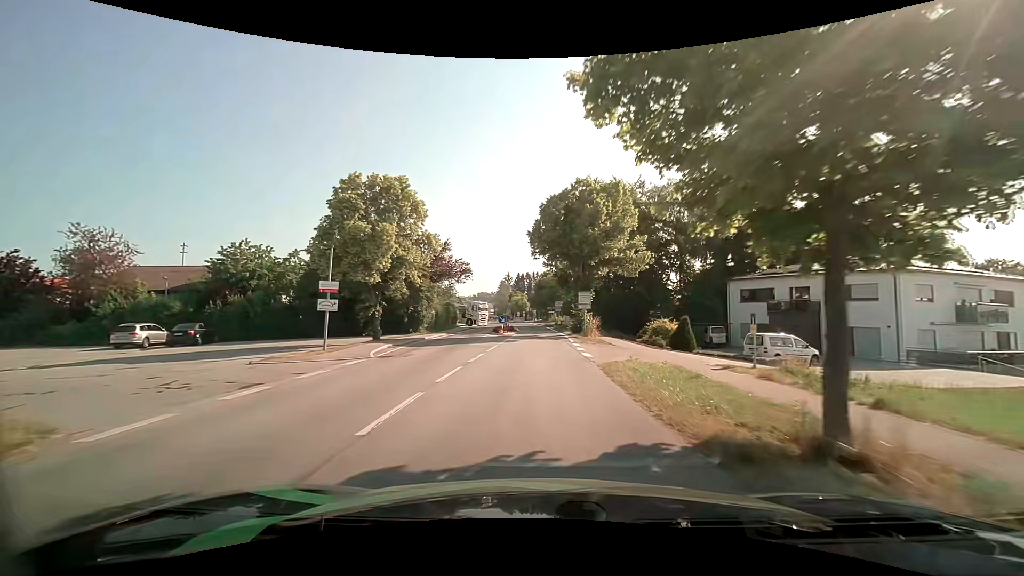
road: tertiary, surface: asphalt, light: Day
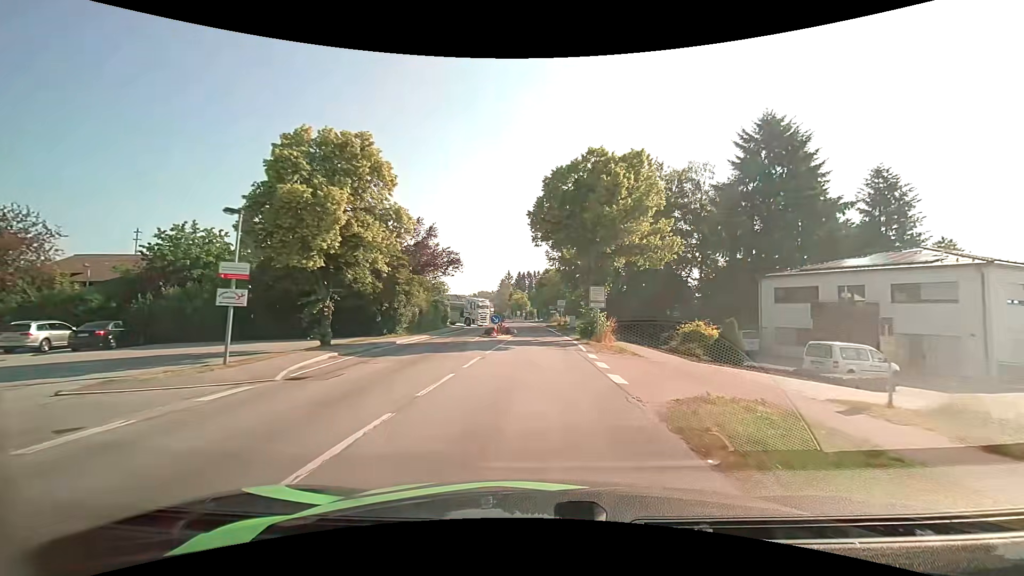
(0.0, +6.4) m; 0°
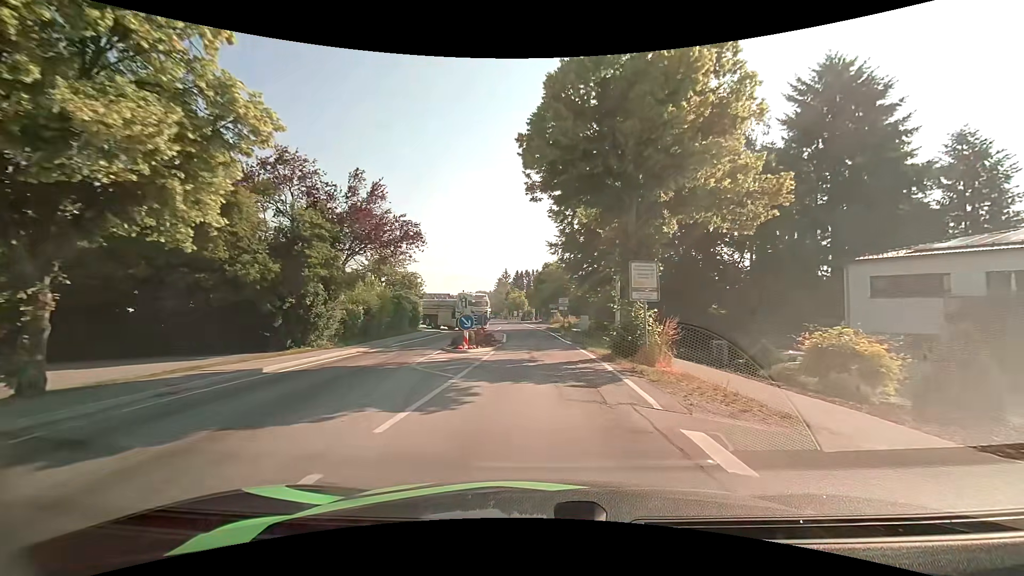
(0.0, +11.6) m; 0°
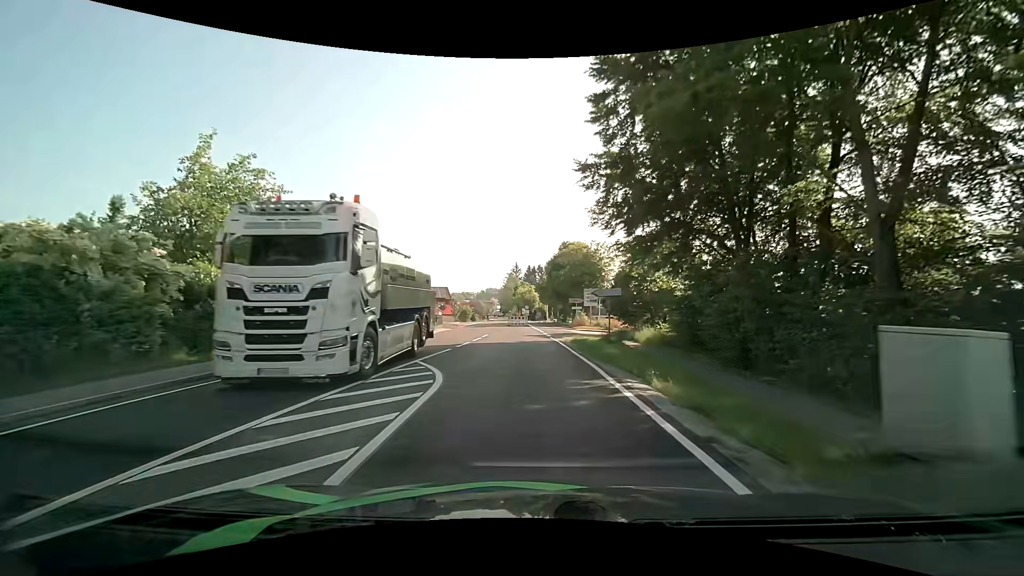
(-0.1, +24.9) m; 0°
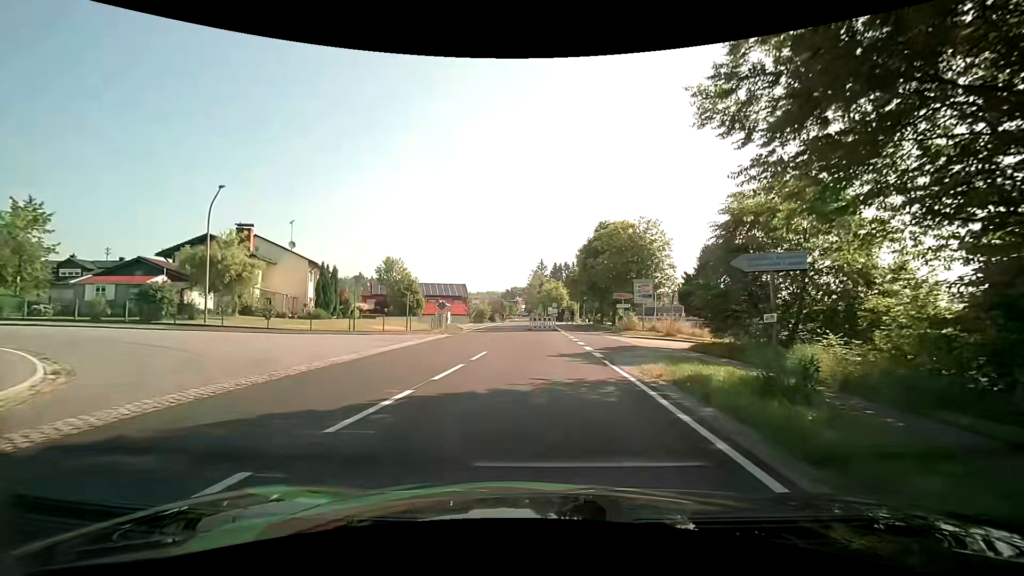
(-0.5, +13.8) m; -4°
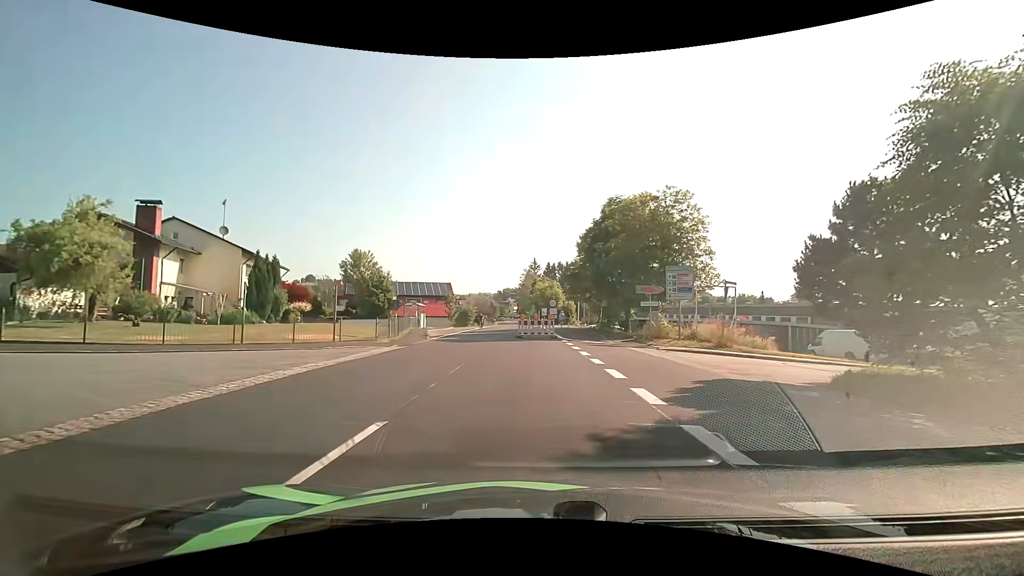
(0.0, +11.3) m; 0°
(+1, +10) (+7, +18) (+16, +22) (+26, +25) (+35, +28) (+45, +32) (+54, +35) (+63, +39) (+73, +42) (+82, +46) m
